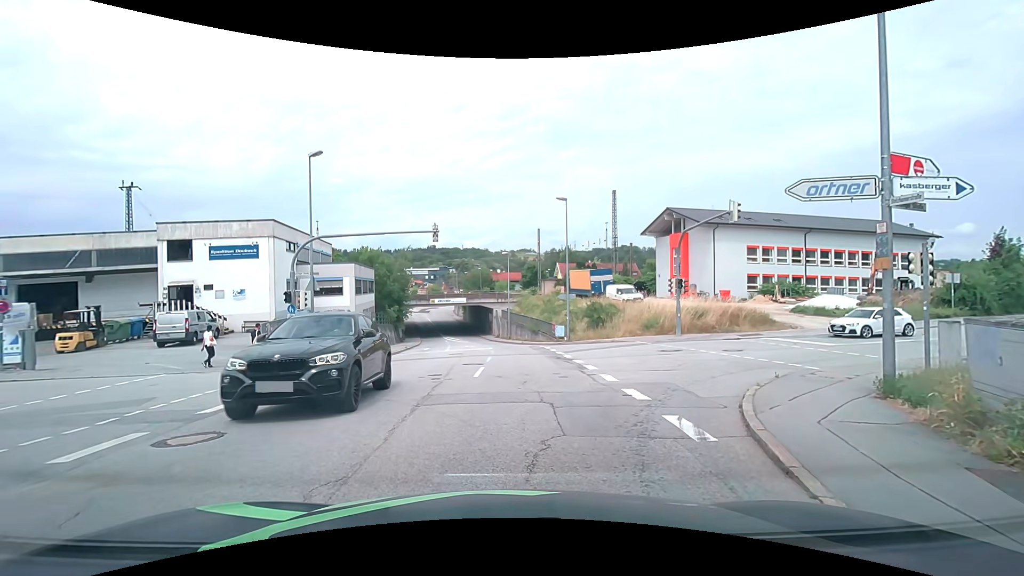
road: tertiary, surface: asphalt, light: Day
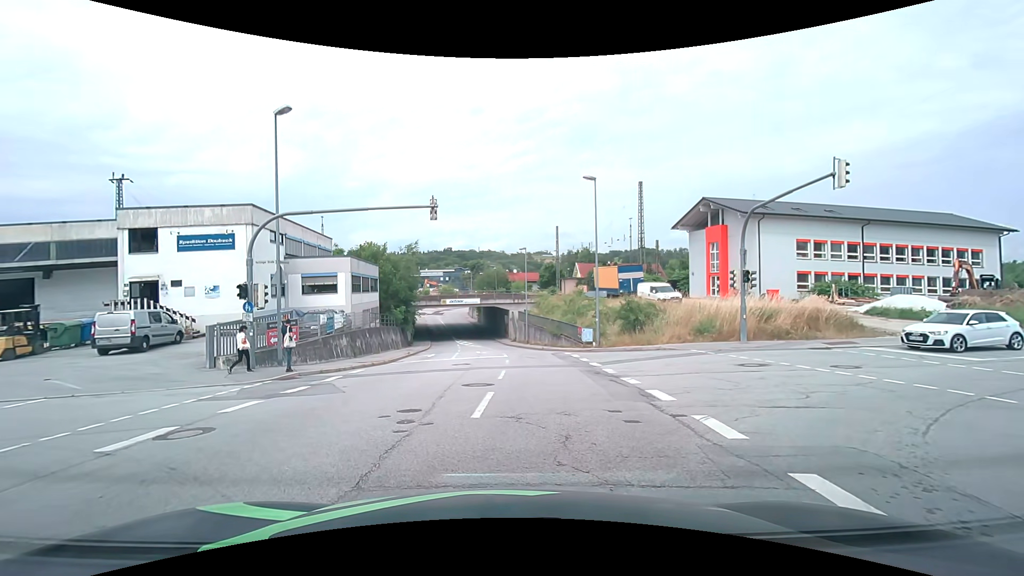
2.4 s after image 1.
(-0.1, +5.6) m; -2°
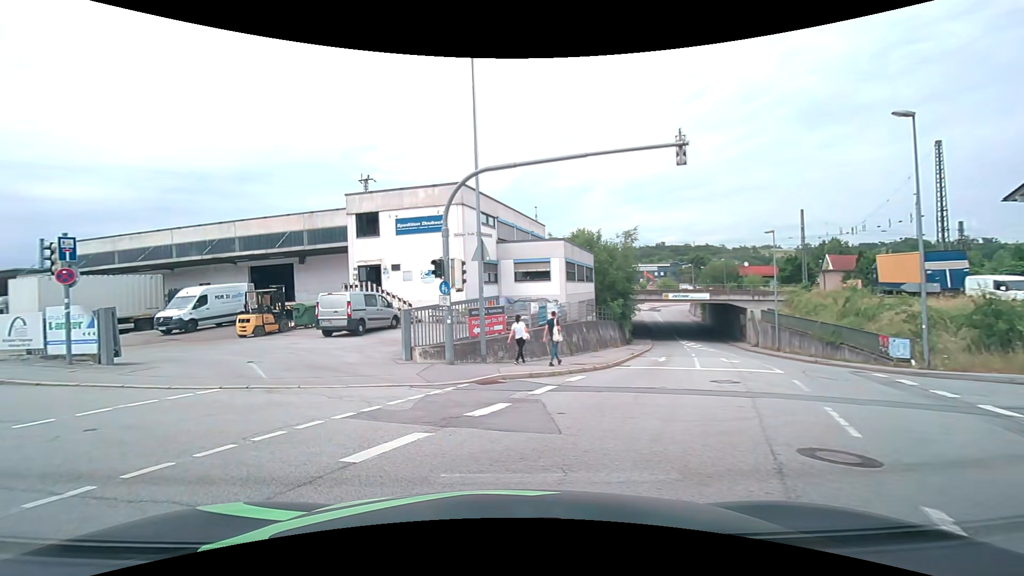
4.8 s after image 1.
(-1.0, +5.8) m; -23°
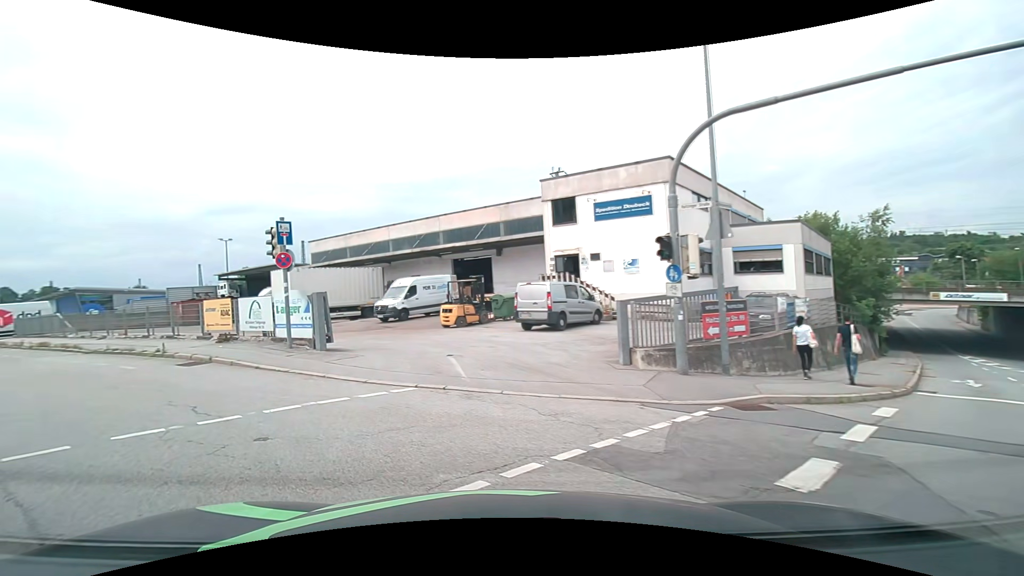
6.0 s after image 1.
(-0.6, +3.1) m; -21°
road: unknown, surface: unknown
